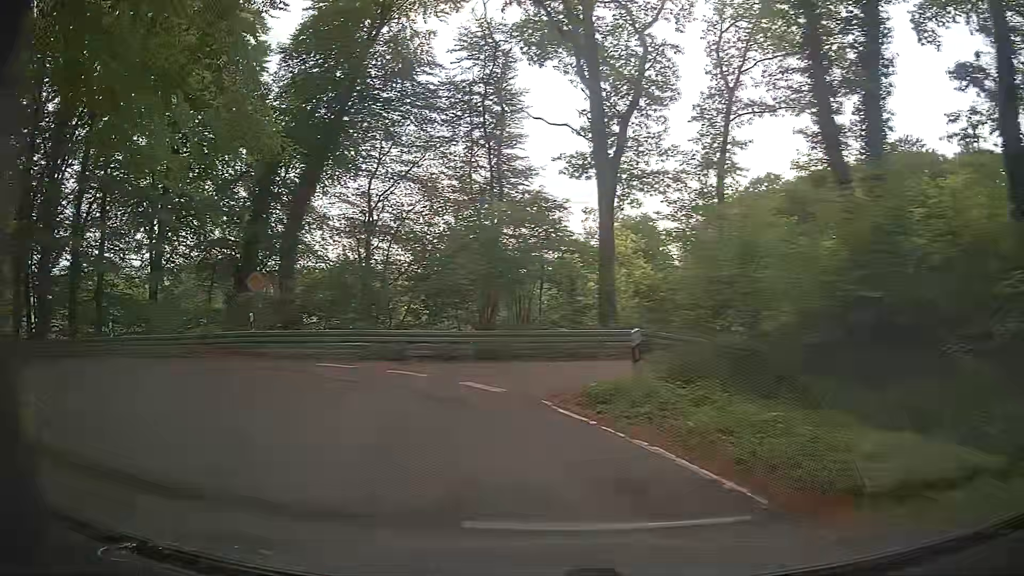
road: secondary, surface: asphalt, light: Day
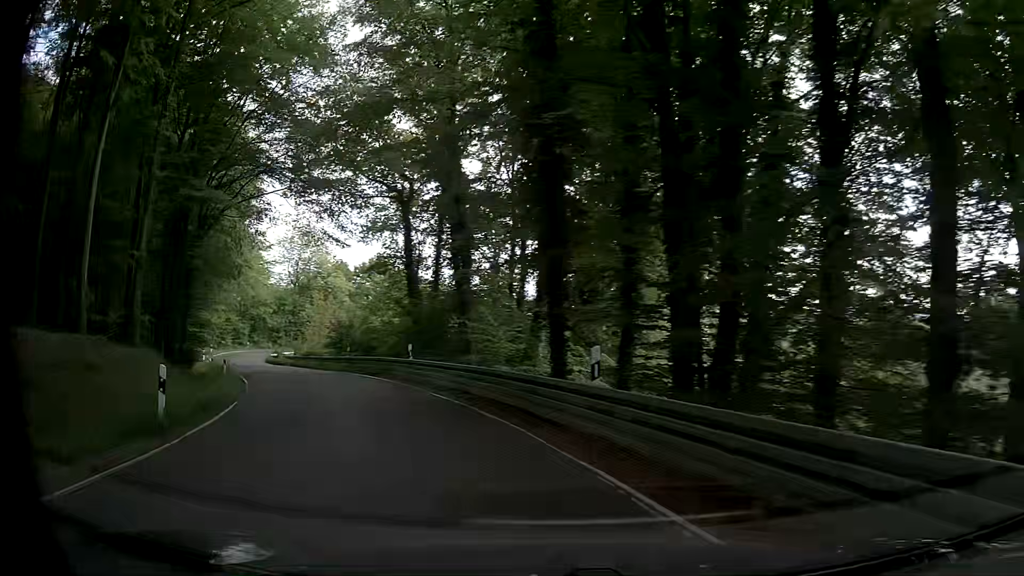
(-14.8, +19.7) m; -67°
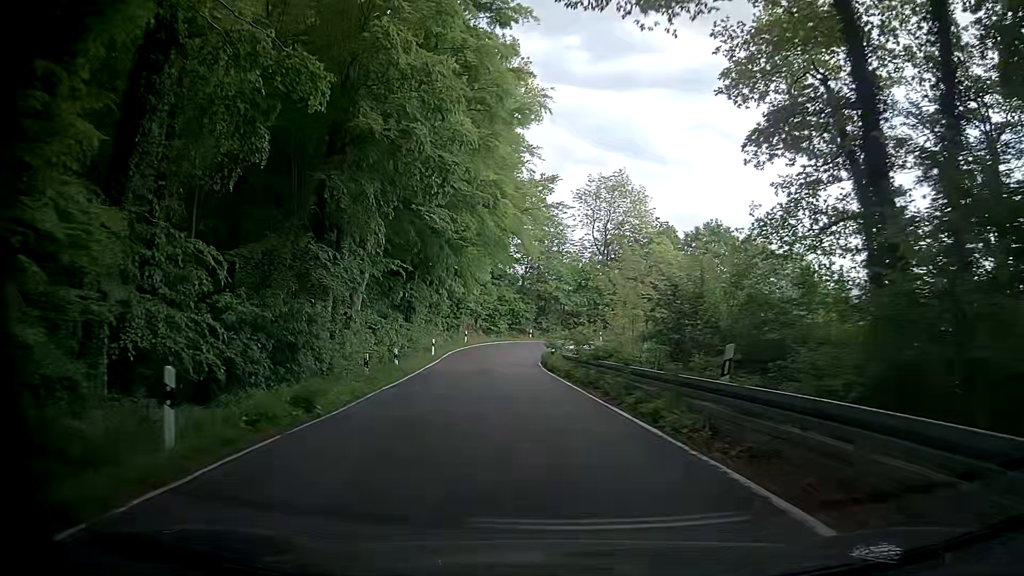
(-8.4, +26.3) m; -28°
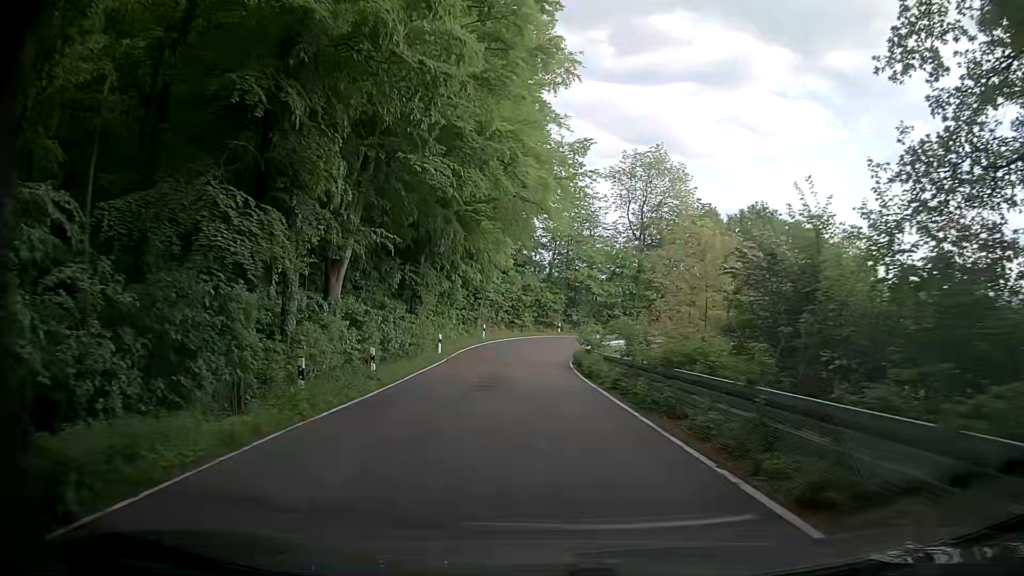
(-0.3, +7.8) m; -2°
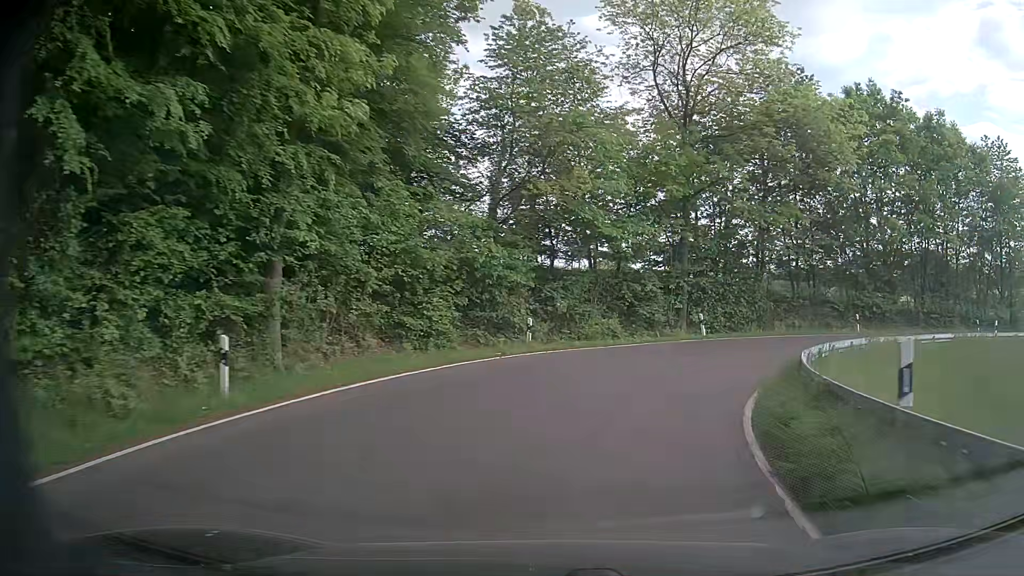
(-1.2, +36.7) m; +3°
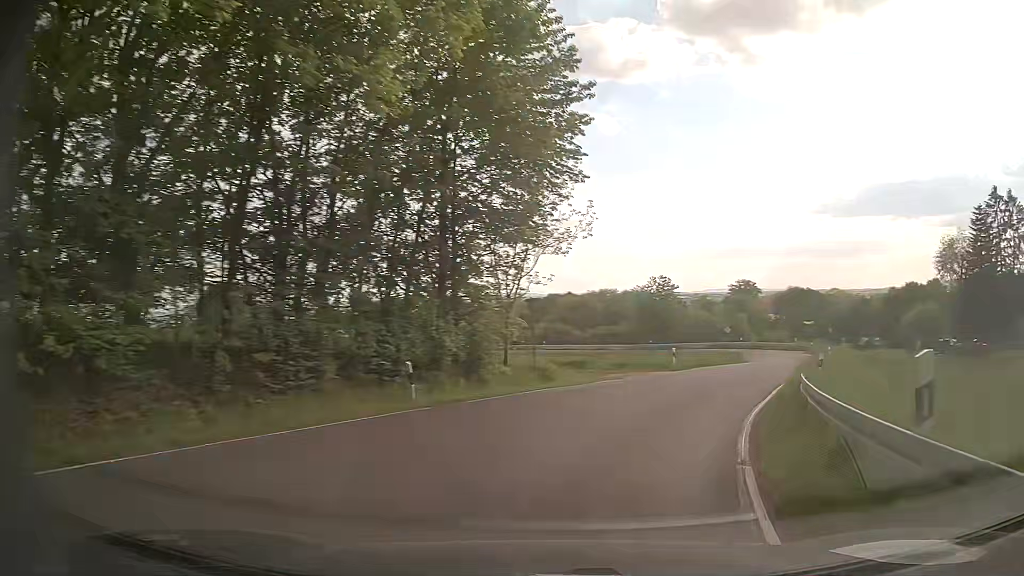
(+13.6, +26.3) m; +59°
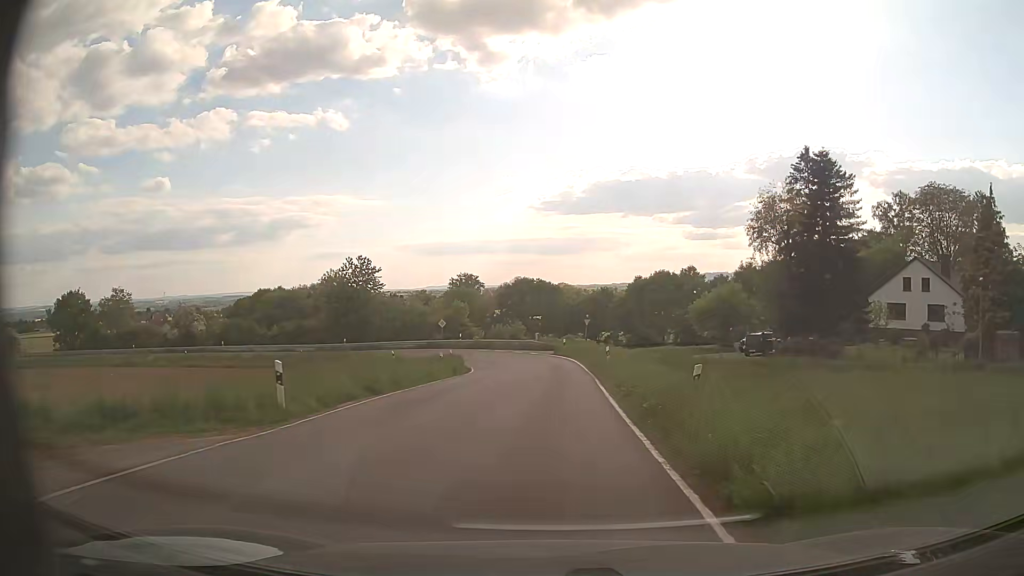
(+6.0, +20.4) m; +25°
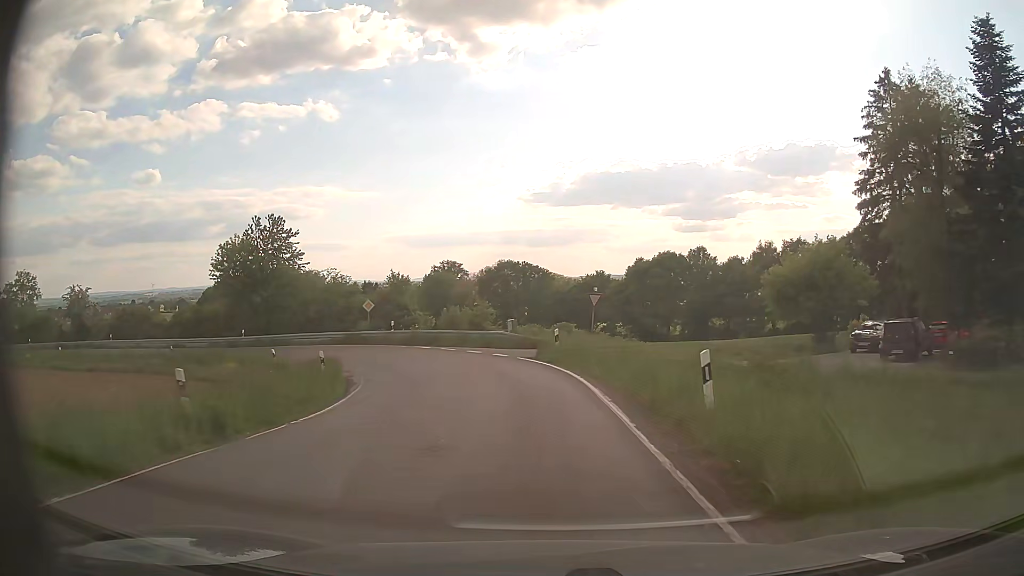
(+0.6, +22.7) m; +1°
(0, +10) (-1, +20) (-4, +29) (-10, +37) (-18, +43) (-27, +48) (-36, +52) (-46, +55) (-56, +57) (-65, +60) m
